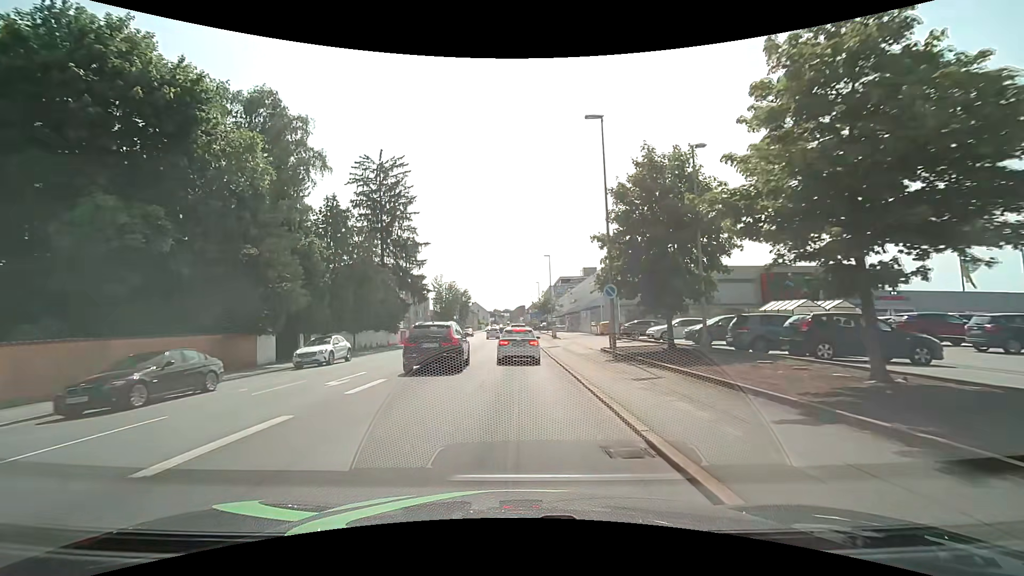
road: tertiary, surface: asphalt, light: Day
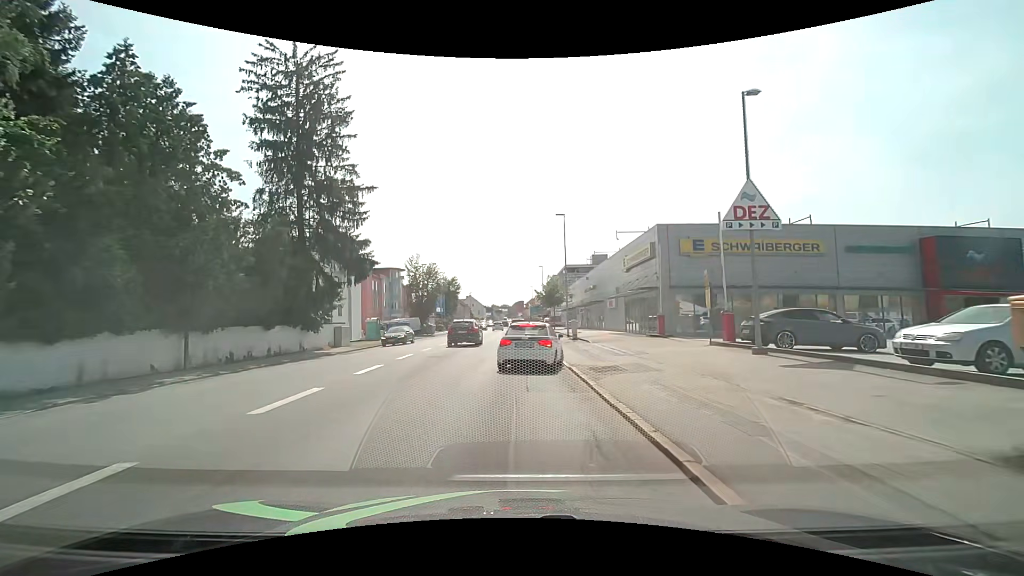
(0.0, +20.7) m; +1°
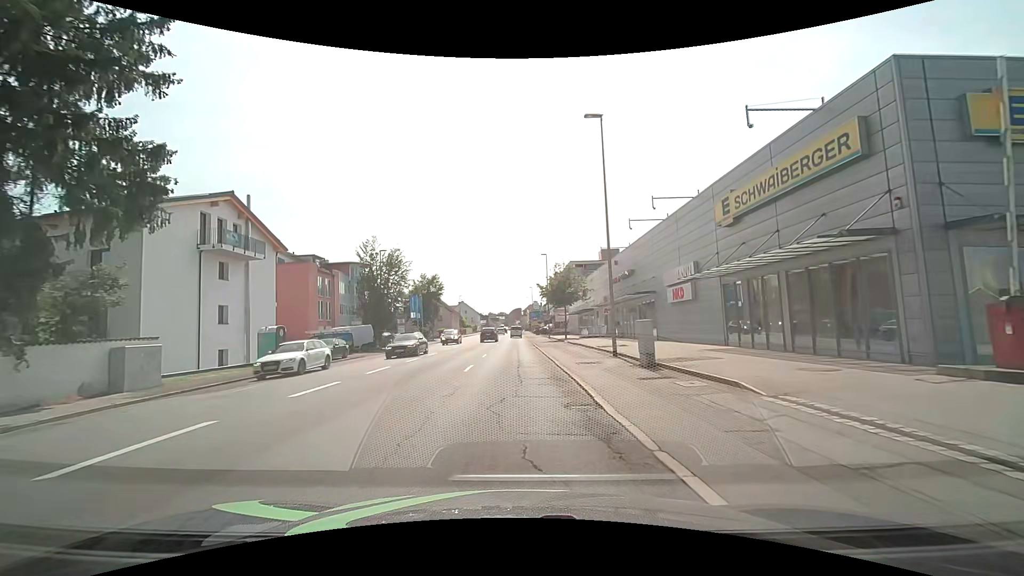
(0.0, +20.8) m; 0°
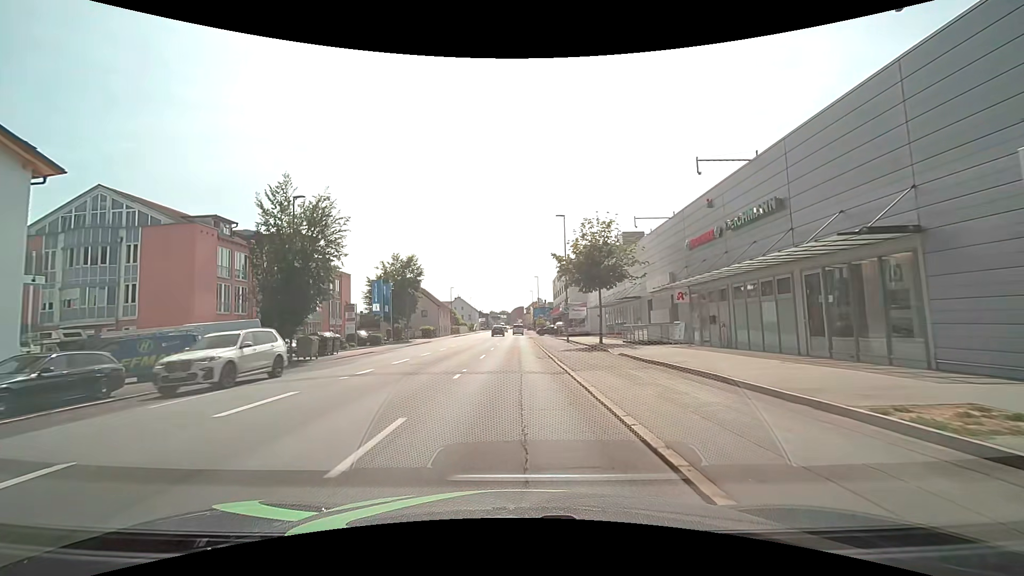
(-0.2, +21.0) m; -1°
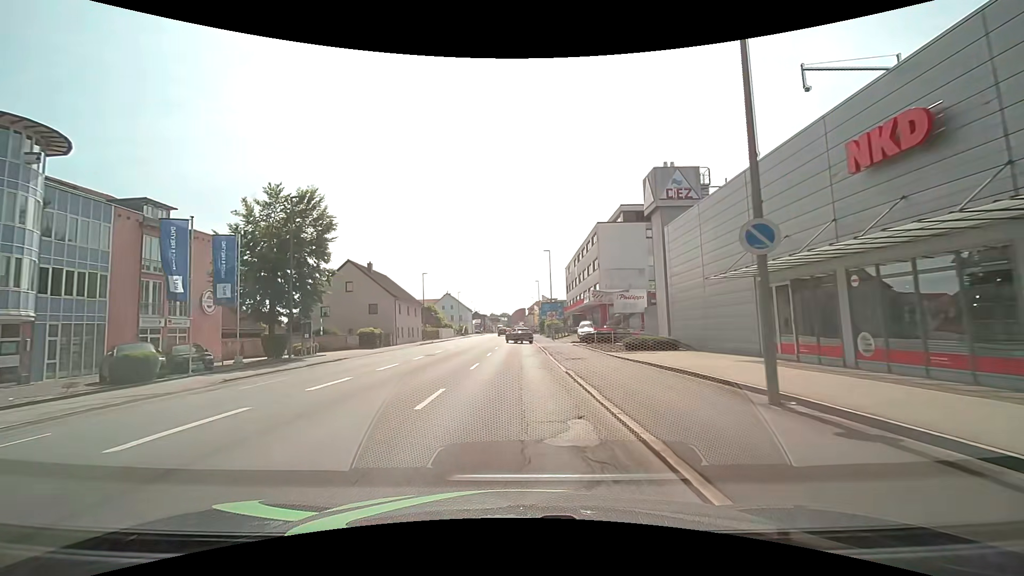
(+0.2, +32.7) m; 0°
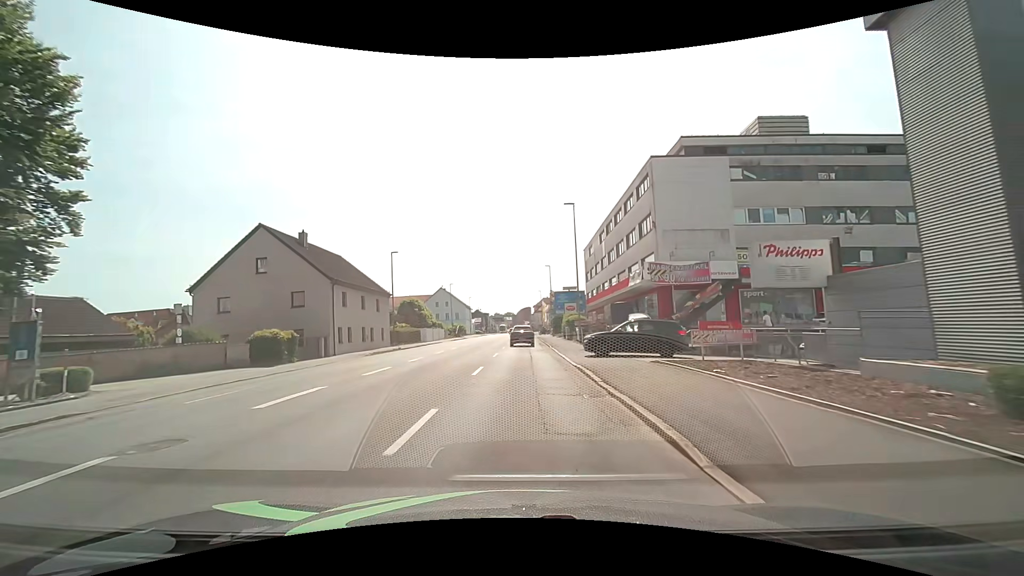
(-0.1, +21.1) m; -1°
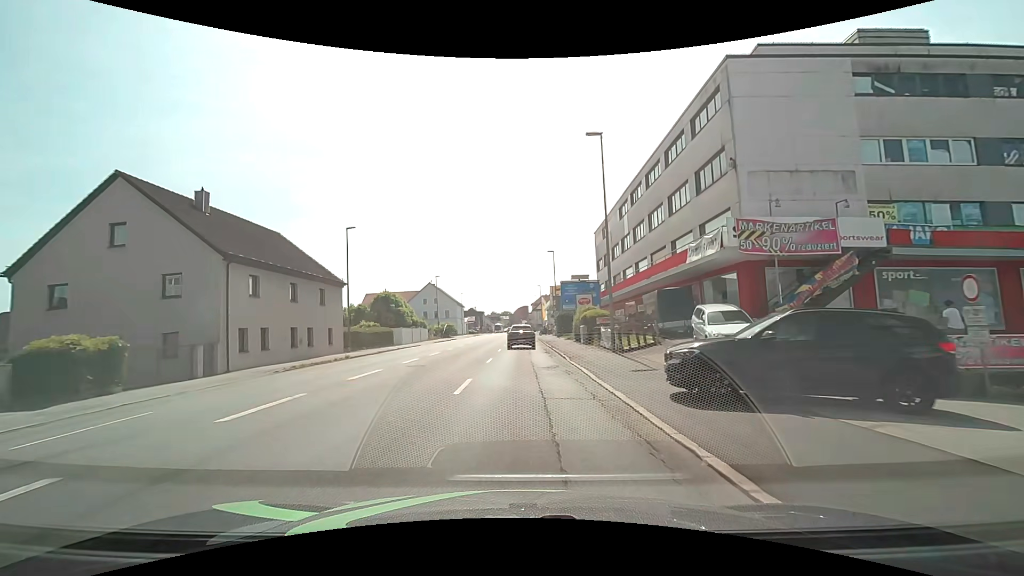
(0.0, +13.1) m; 0°
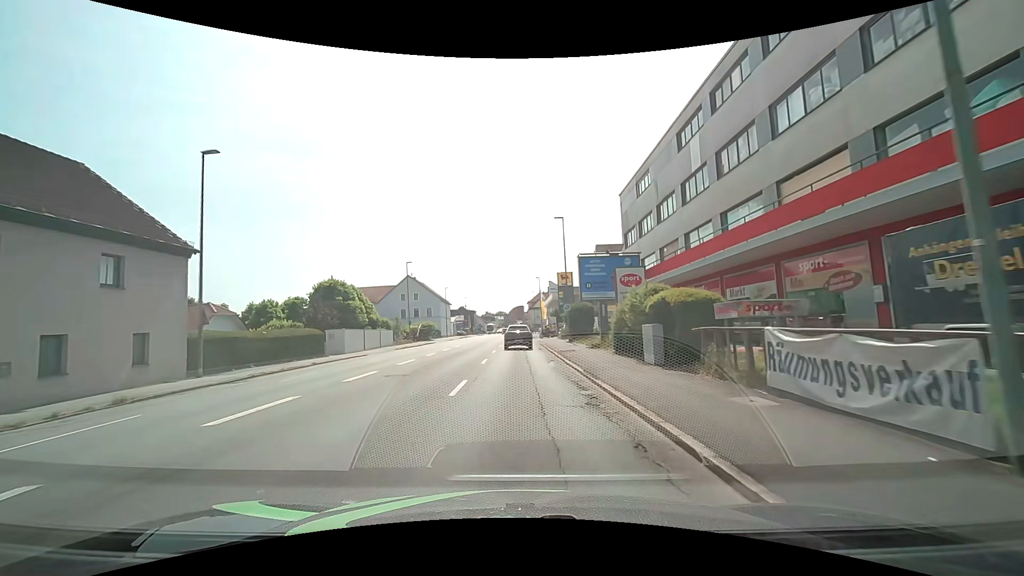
(0.0, +18.0) m; 0°
